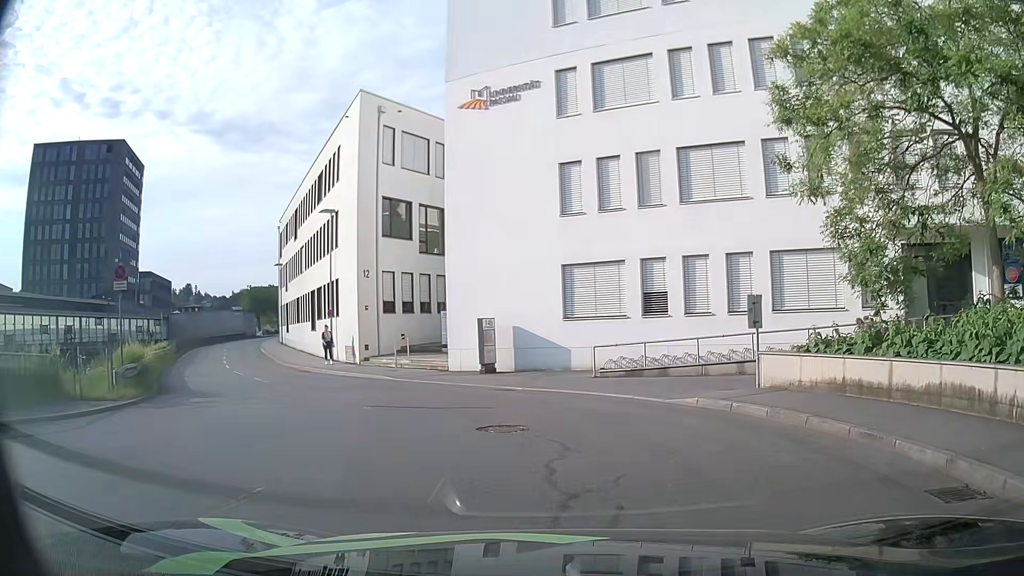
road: residential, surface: asphalt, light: Day
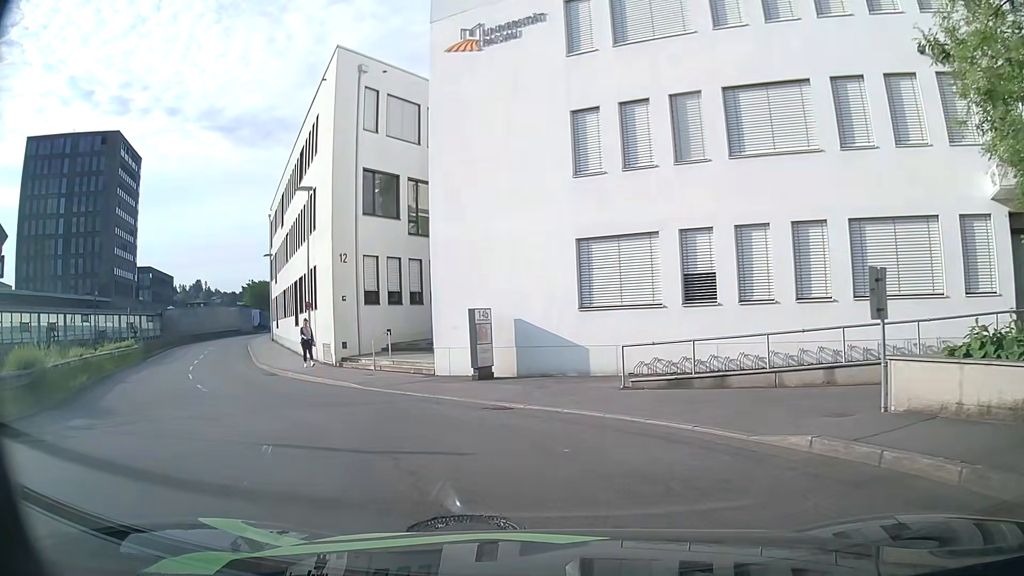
(+0.1, +5.1) m; -2°
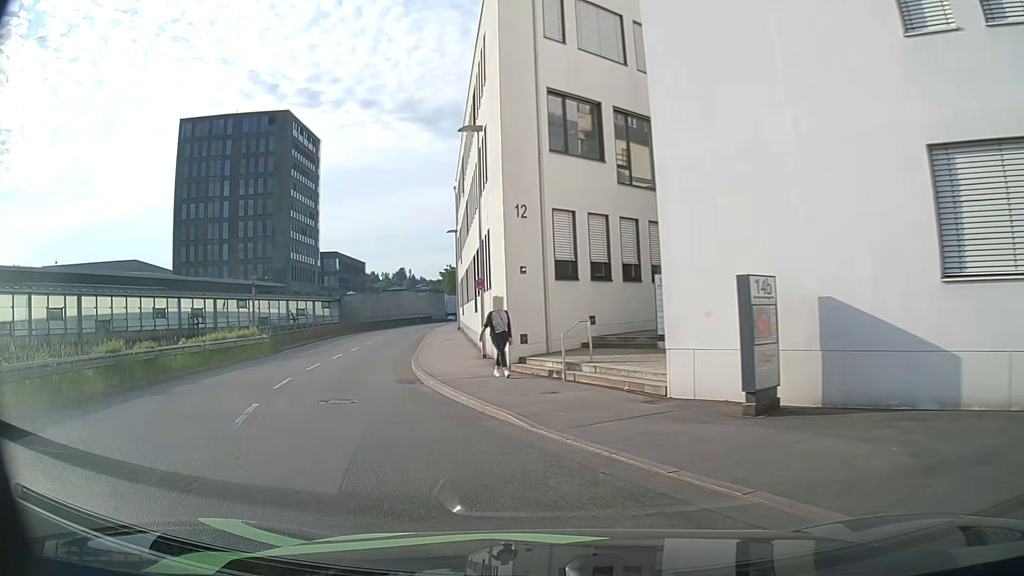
(-1.0, +8.5) m; -17°
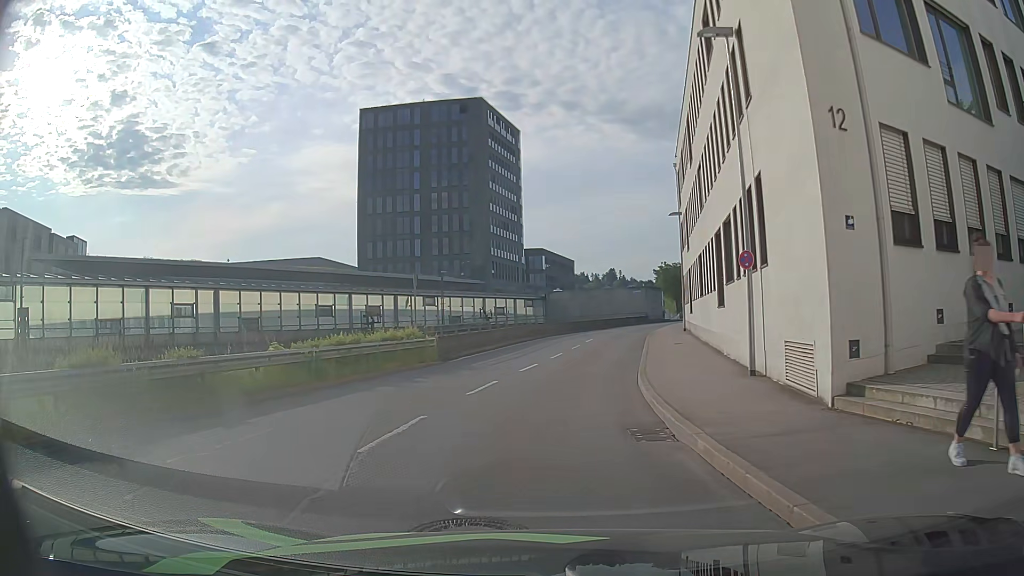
(-1.4, +8.1) m; -18°
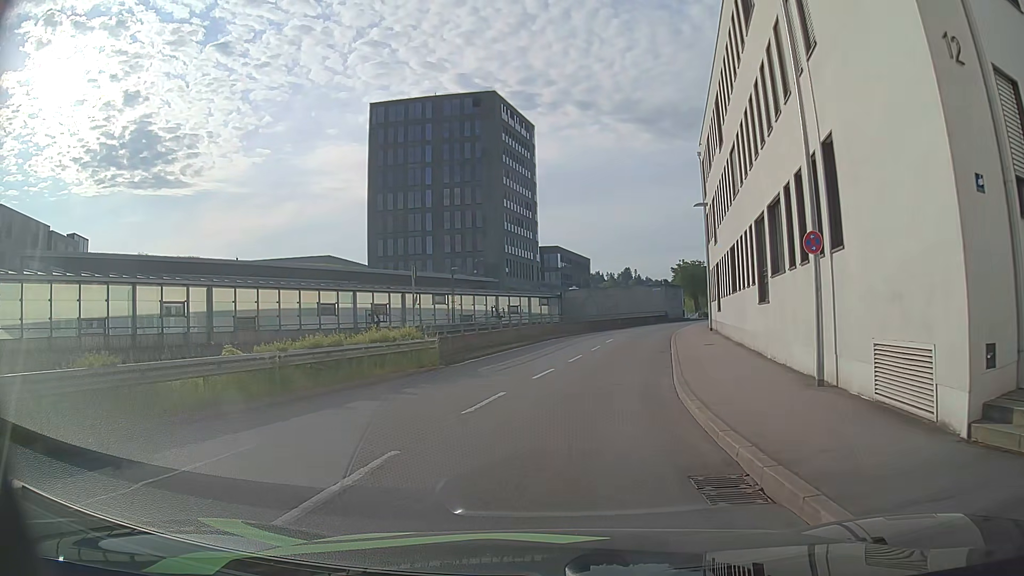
(0.0, +3.1) m; 0°
